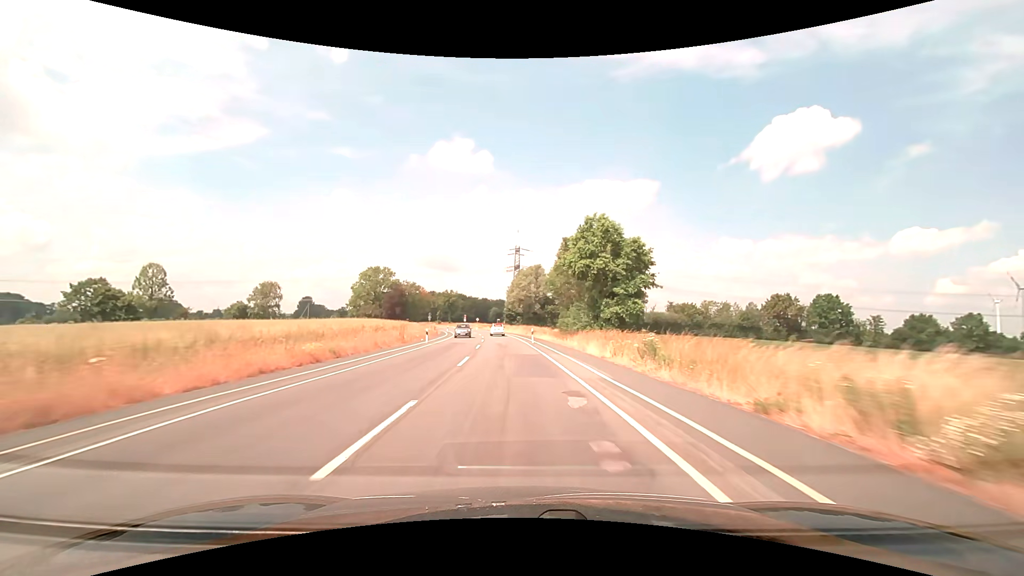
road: secondary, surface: asphalt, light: Day
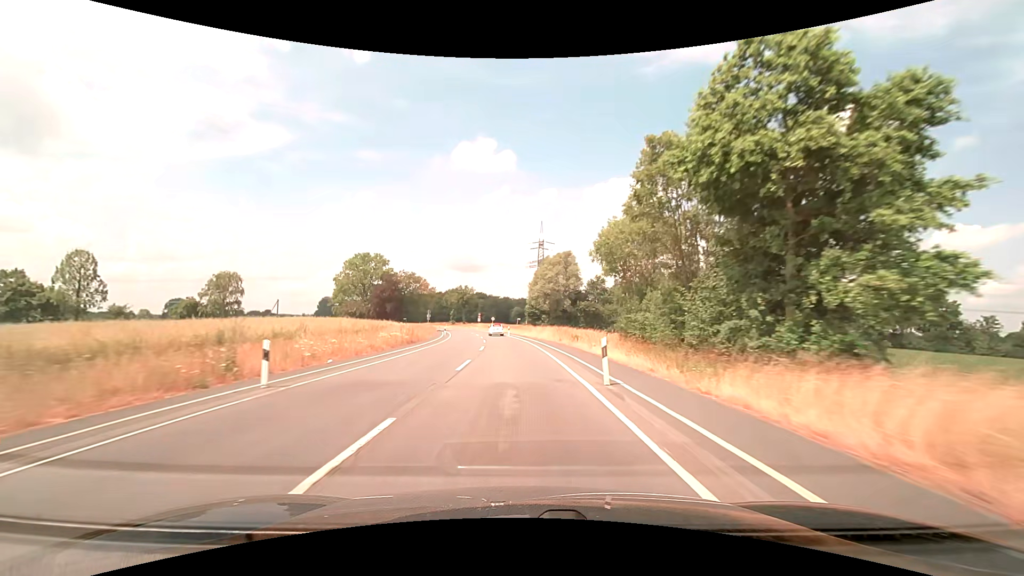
(-0.7, +25.7) m; -3°
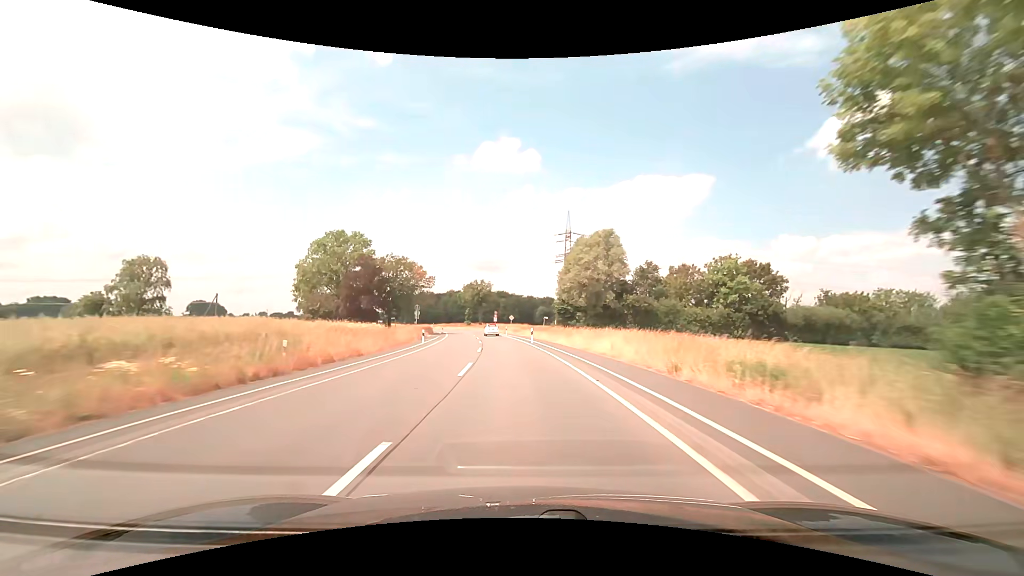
(-0.6, +25.7) m; -3°
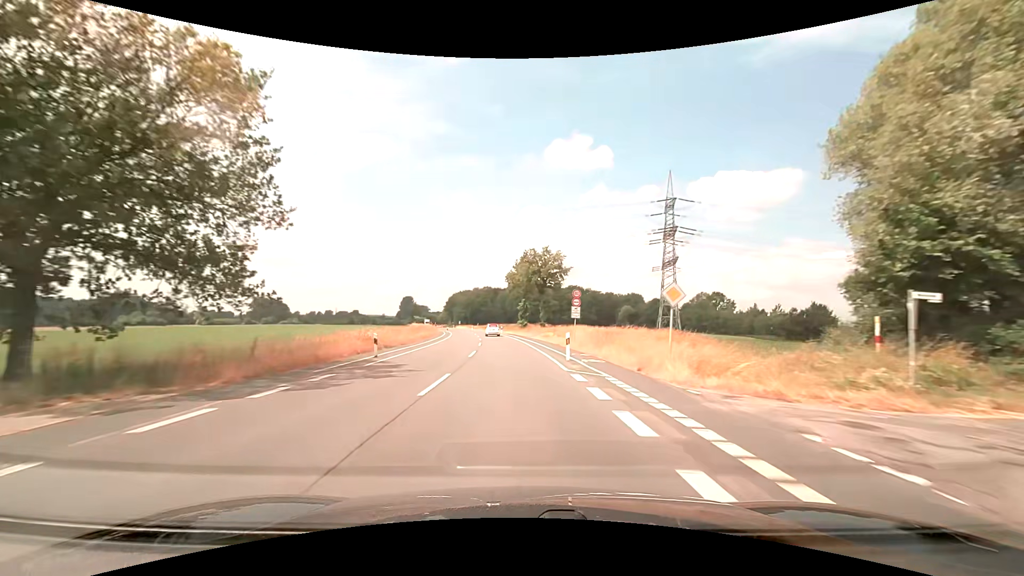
(-4.3, +64.0) m; -8°
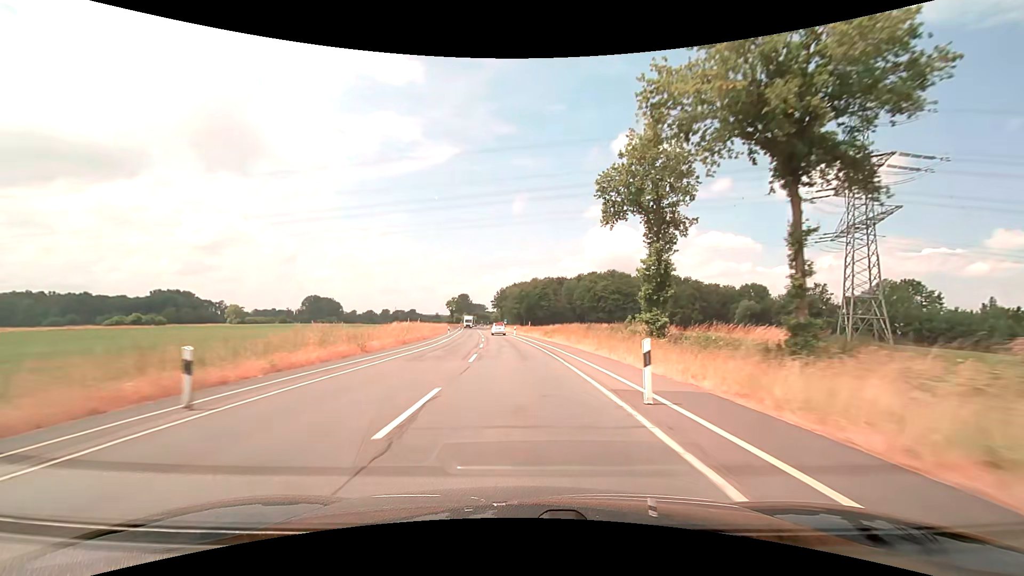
(-4.0, +64.0) m; -7°
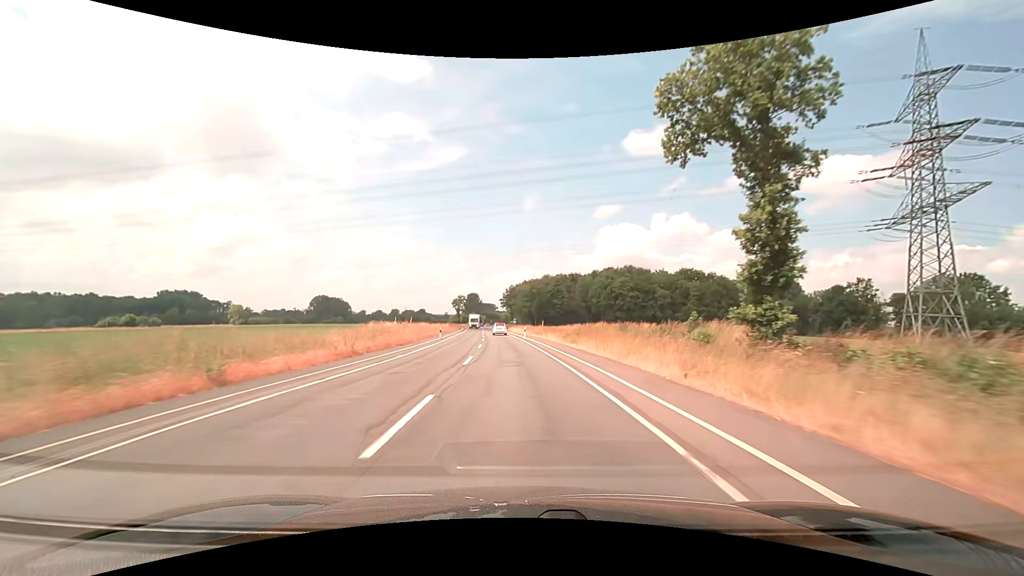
(-0.2, +12.8) m; -1°
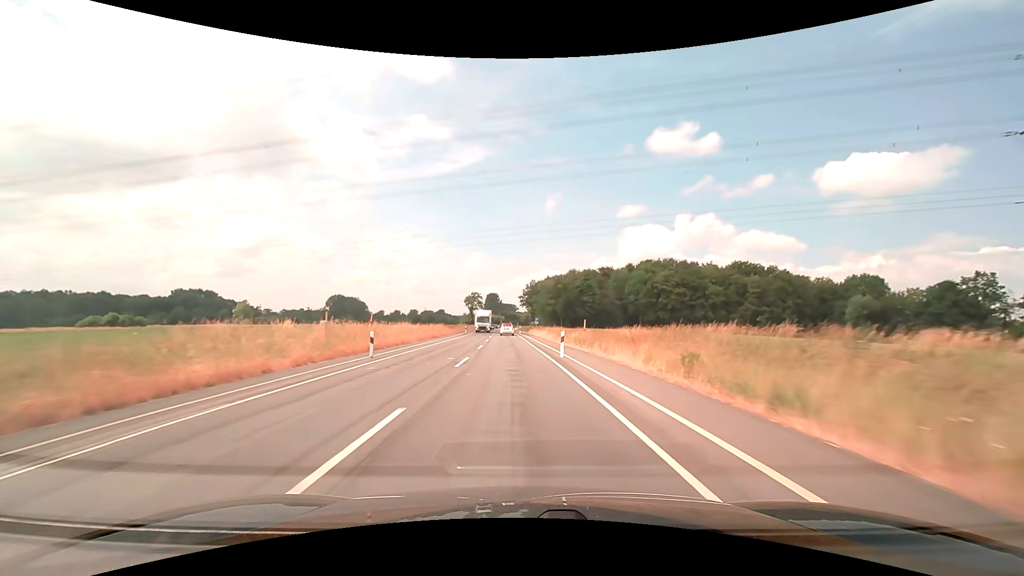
(-0.6, +25.7) m; -2°
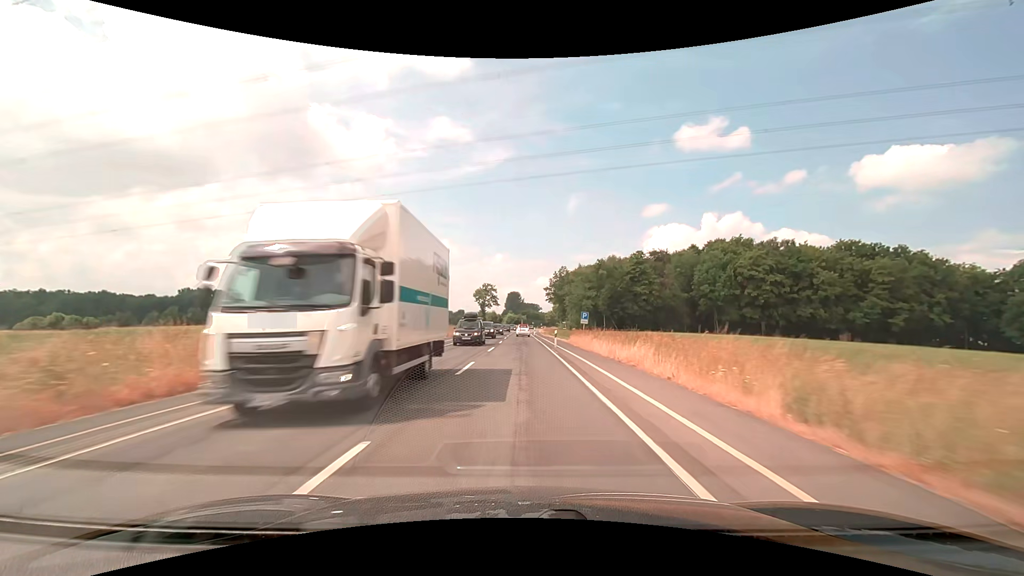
(-1.1, +38.5) m; -3°
(0, +10) (0, +20) (0, +30) (0, +40) (0, +50) (0, +60) (0, +70) (0, +80) (0, +90) (0, +100) m
